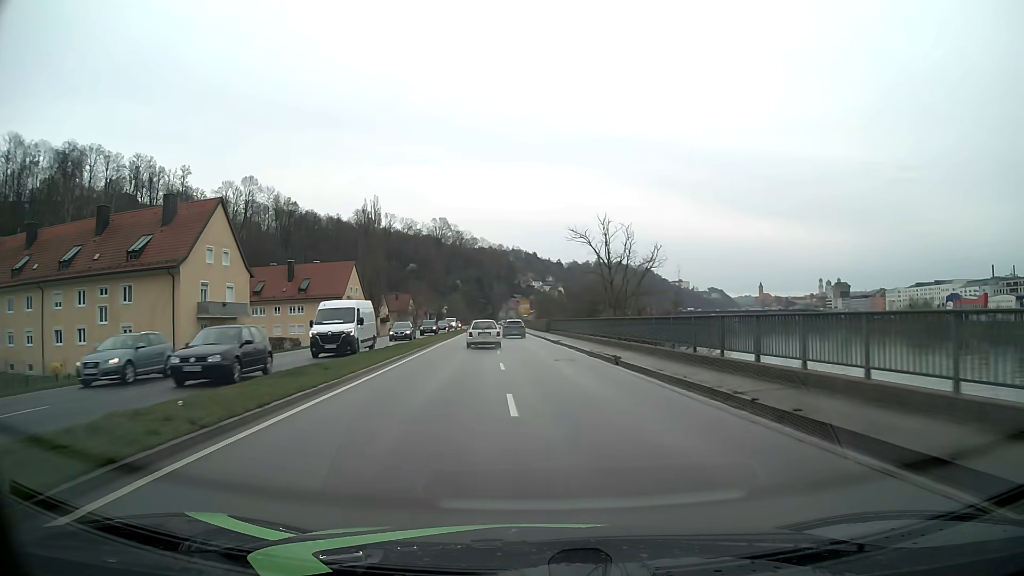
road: primary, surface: asphalt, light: Day
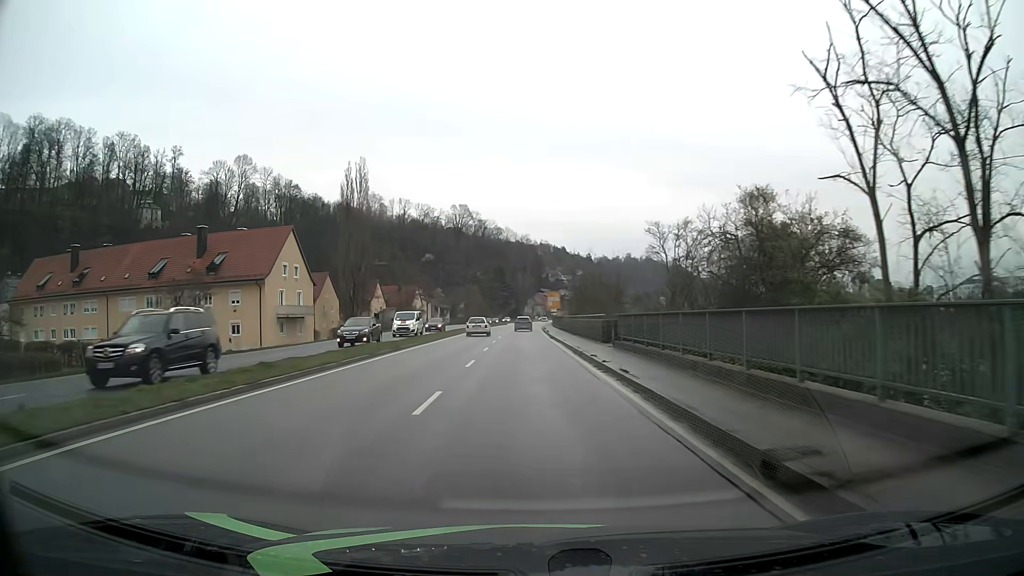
(-0.5, +36.2) m; -2°
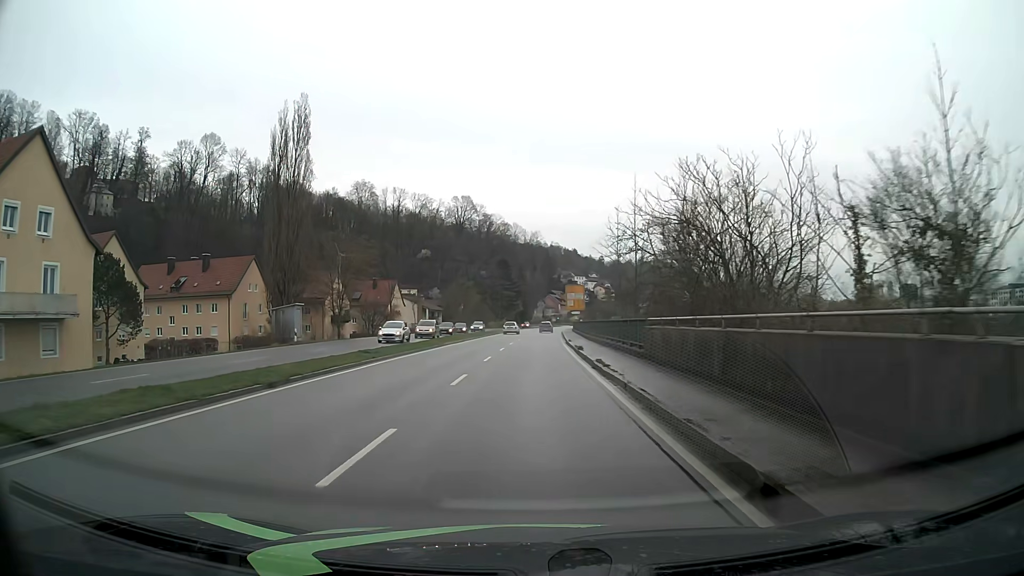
(-0.5, +39.9) m; -1°
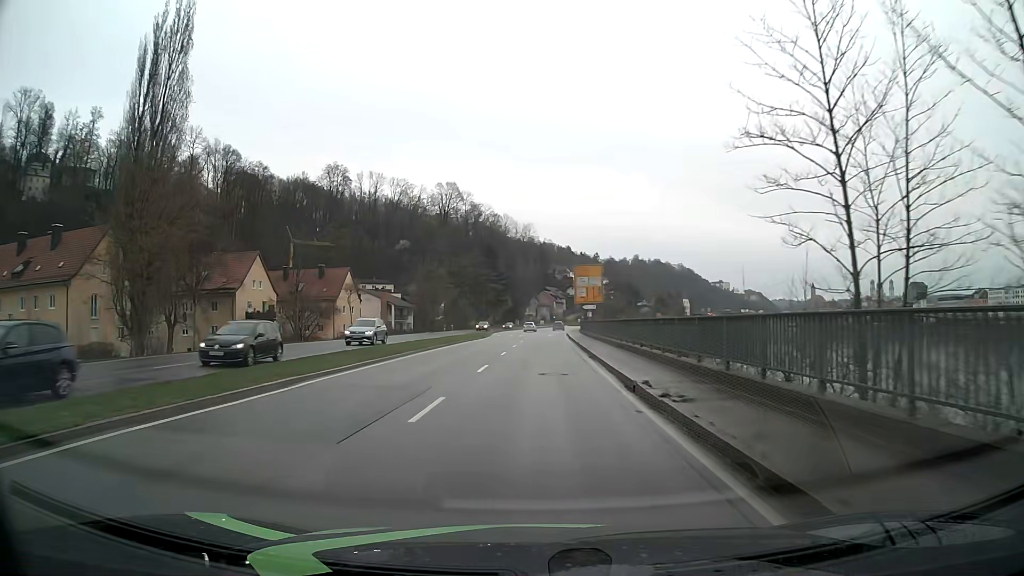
(+0.1, +32.6) m; +1°
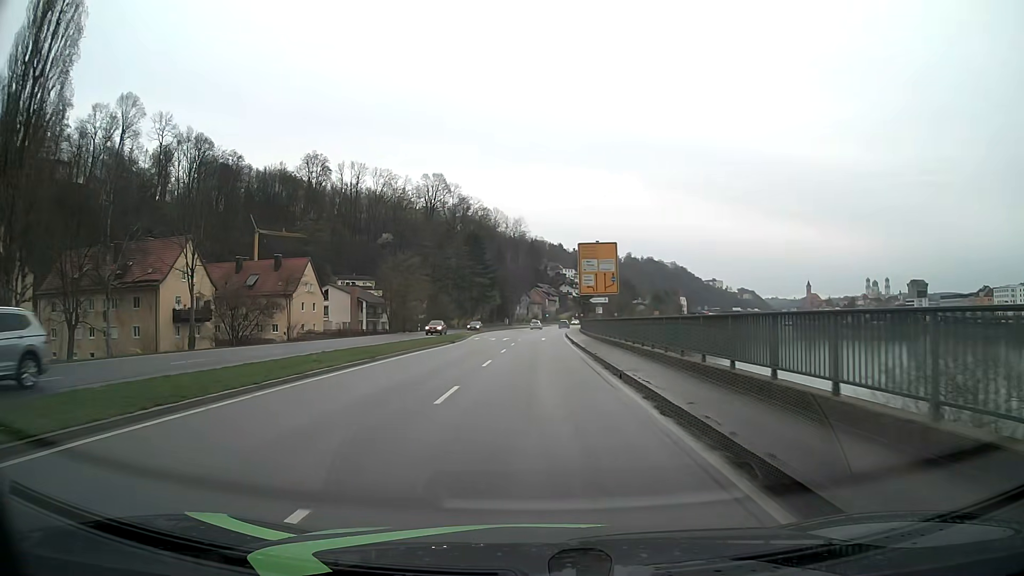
(+0.1, +16.2) m; 0°
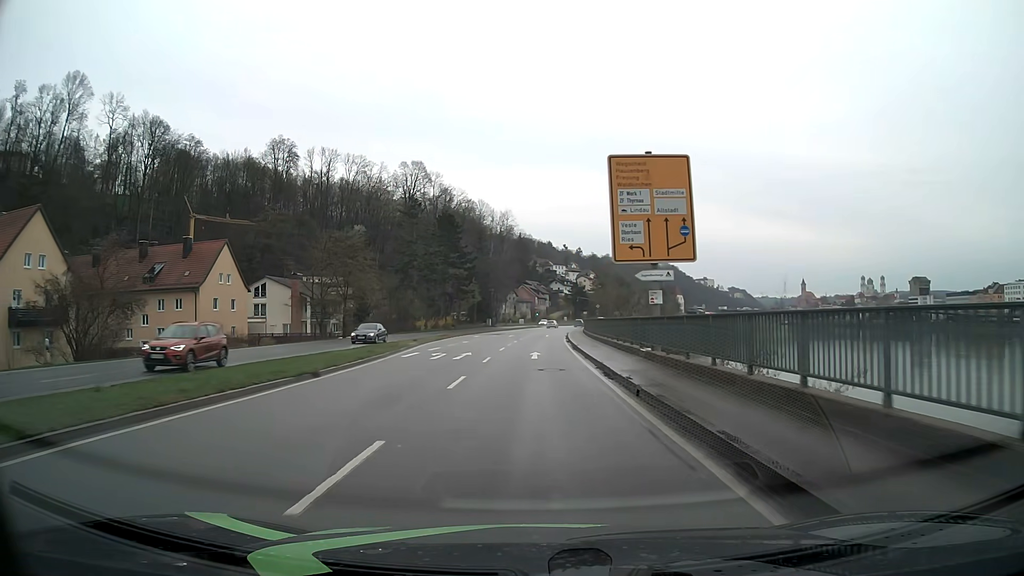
(+0.3, +24.1) m; +1°
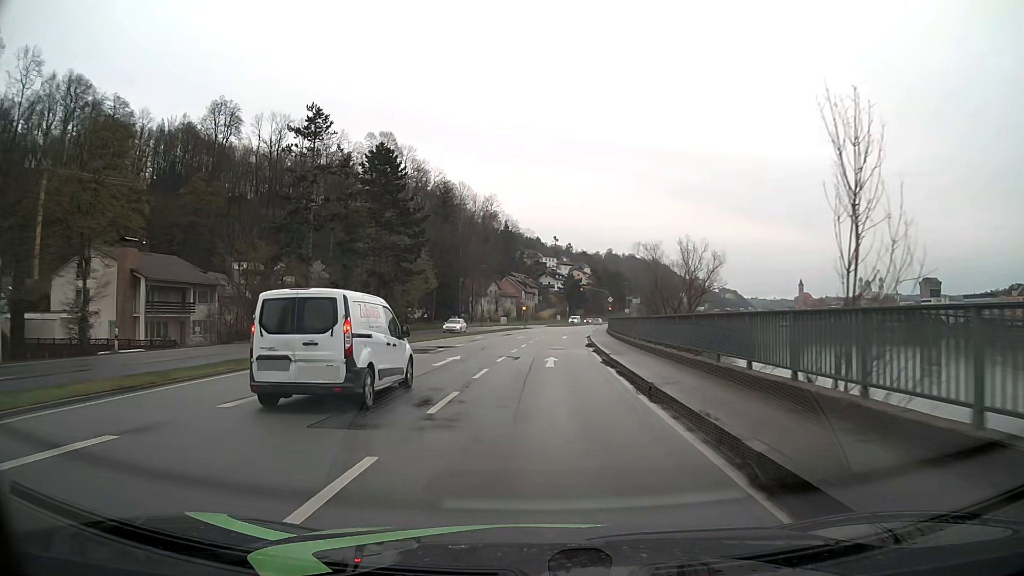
(+0.3, +40.1) m; +1°
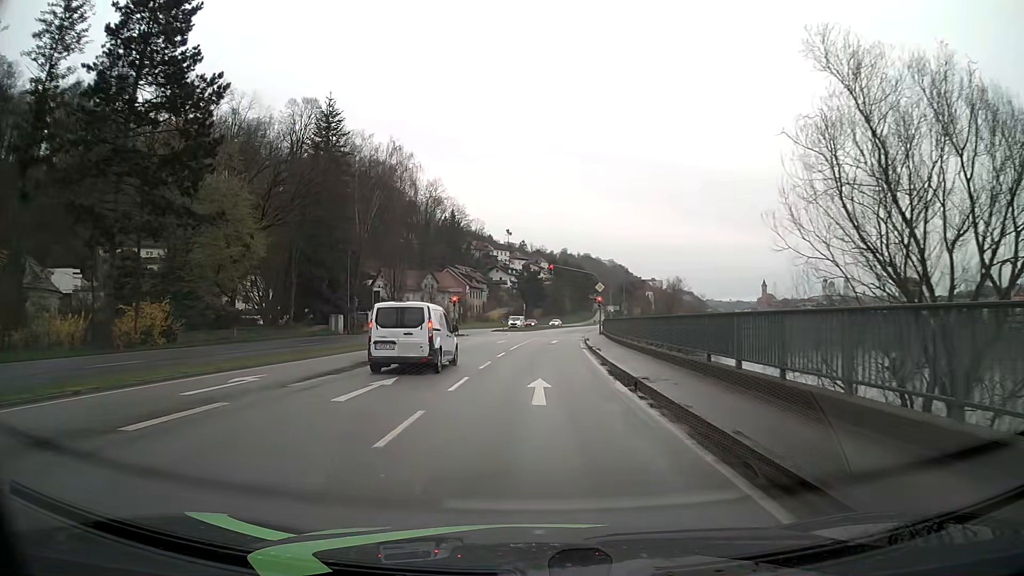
(+1.3, +38.2) m; +4°
(0, +10) (0, +20) (+1, +30) (+1, +40) (+2, +50) (+3, +60) (+4, +70) (+5, +80) (+6, +90) (+8, +100) m
